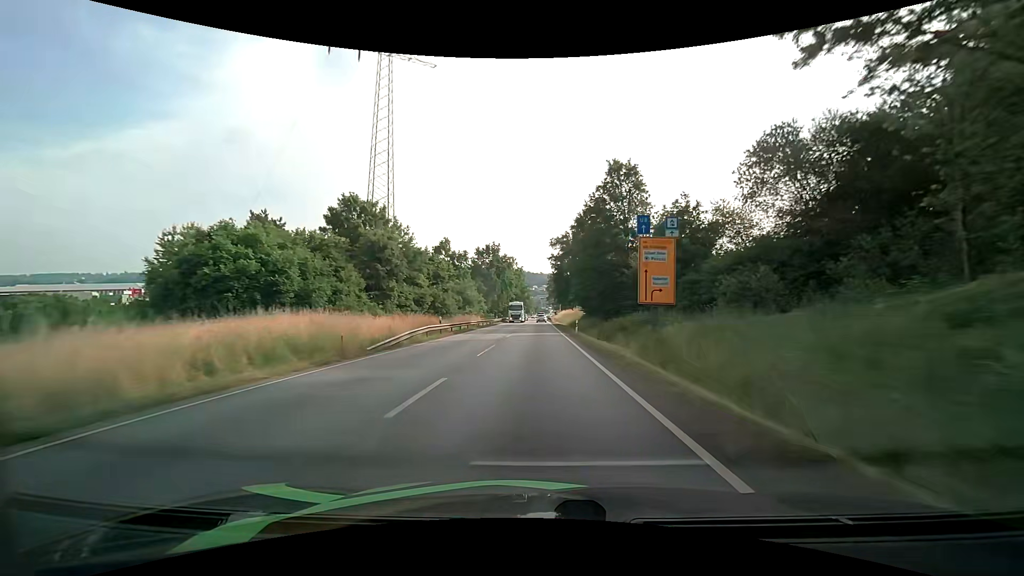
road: primary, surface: asphalt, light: Day
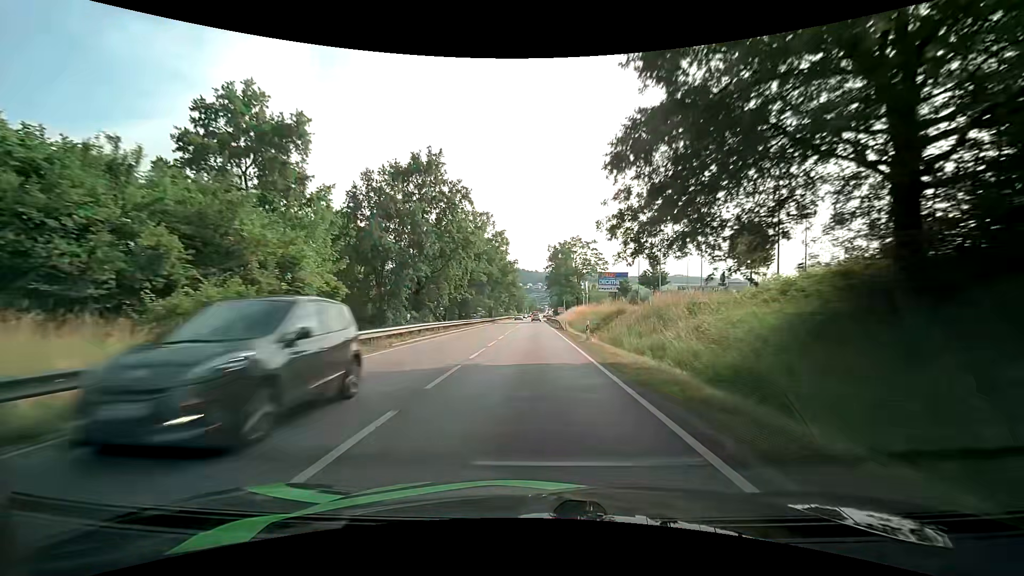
(+0.1, +59.1) m; 0°
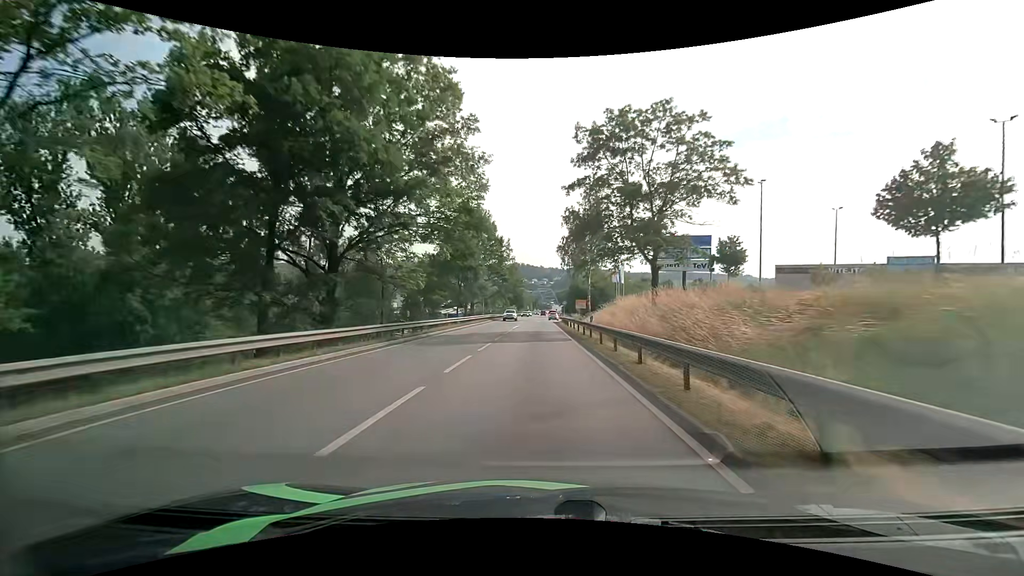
(+0.1, +51.8) m; 0°
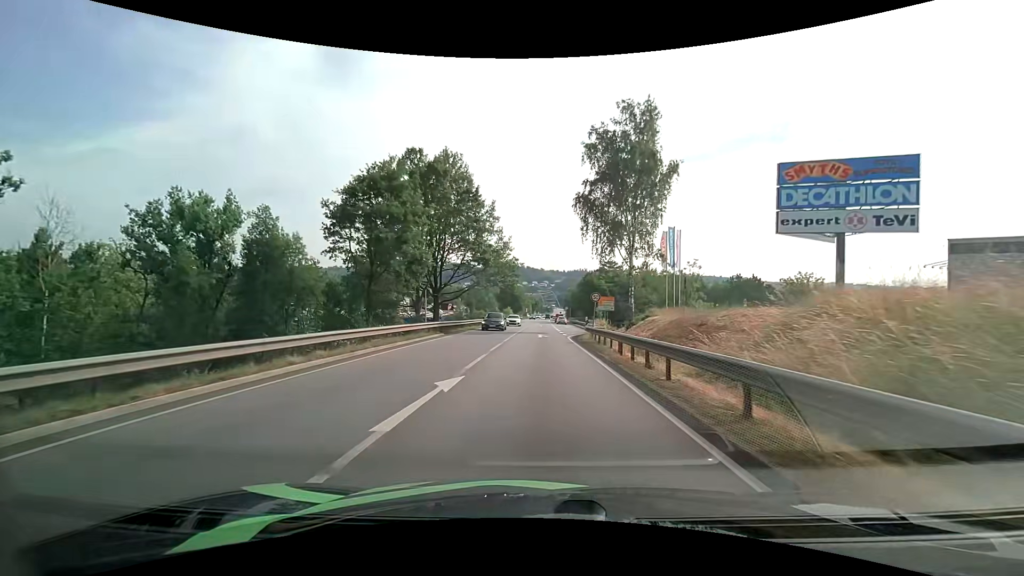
(0.0, +33.7) m; 0°
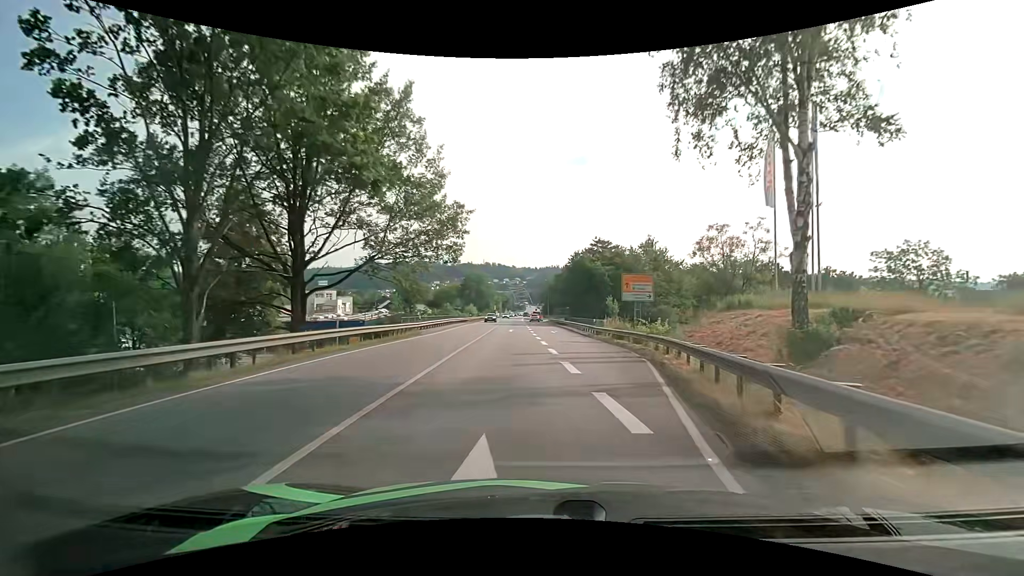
(+0.6, +29.7) m; +3°
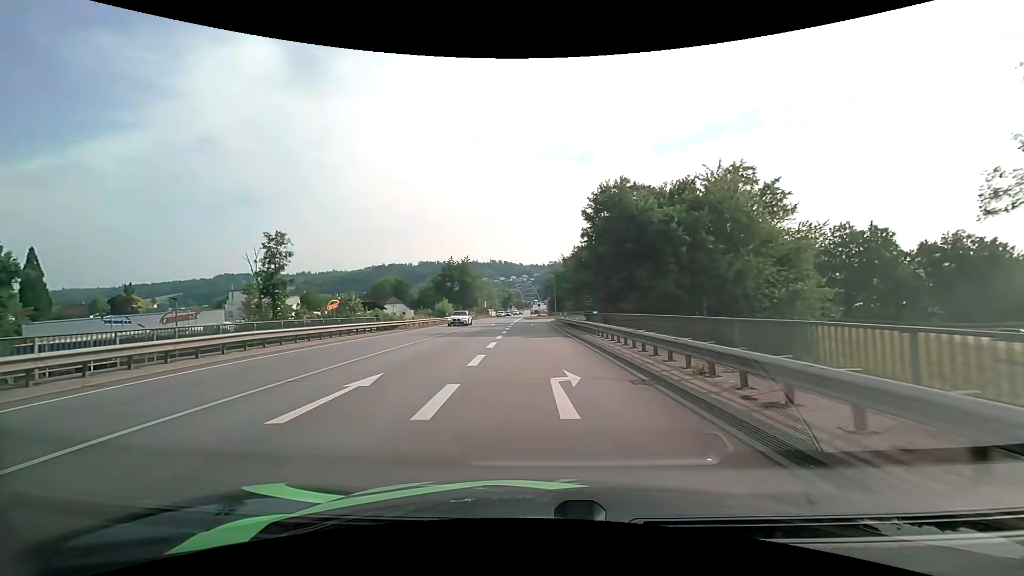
(+1.6, +35.5) m; 0°
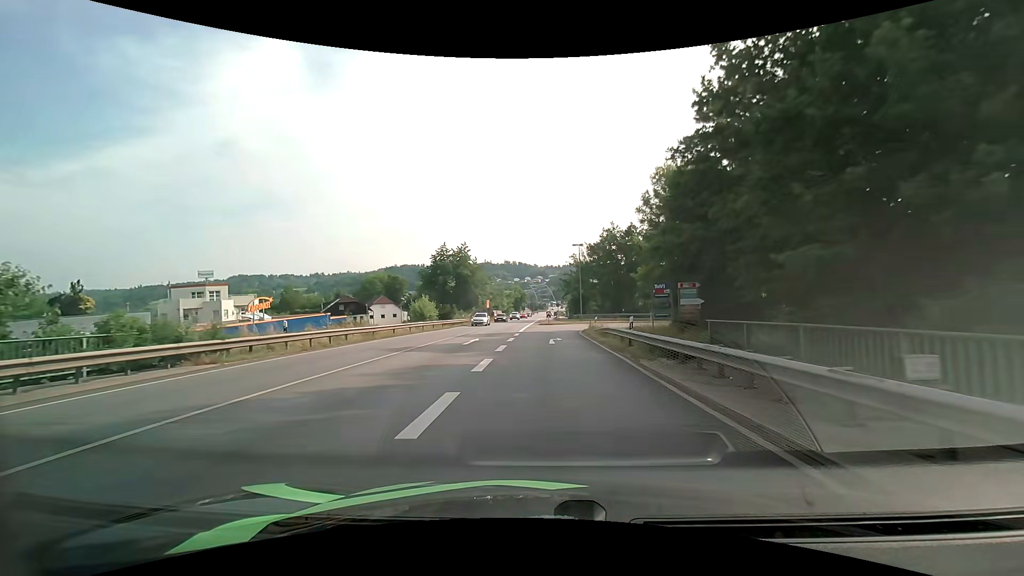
(-0.7, +24.7) m; -2°
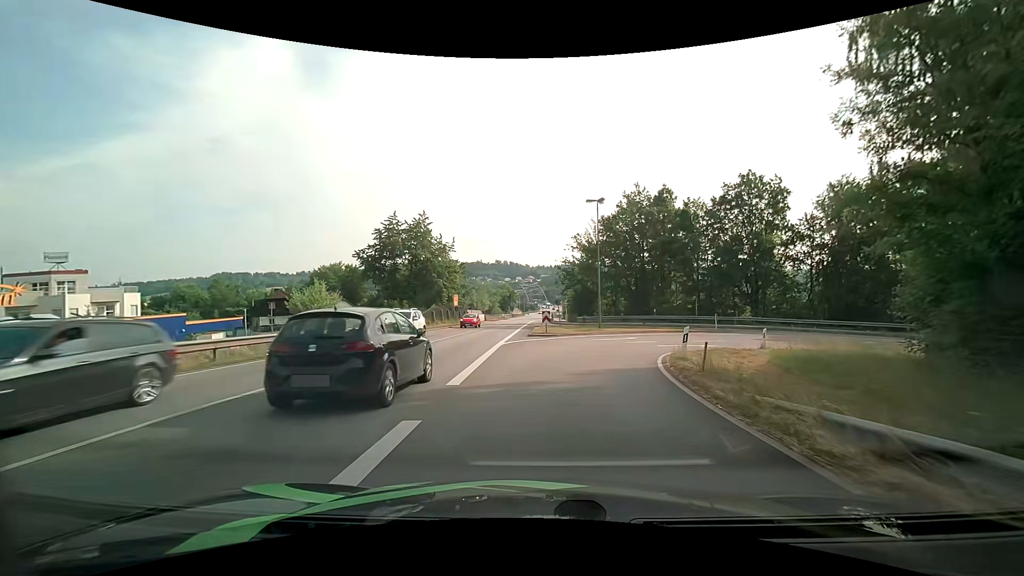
(0.0, +26.0) m; +1°
(0, +10) (+1, +20) (+5, +29) (+13, +36) (+22, +37) (+32, +35) (+41, +30) (+49, +25) (+56, +18) (+63, +10) m
